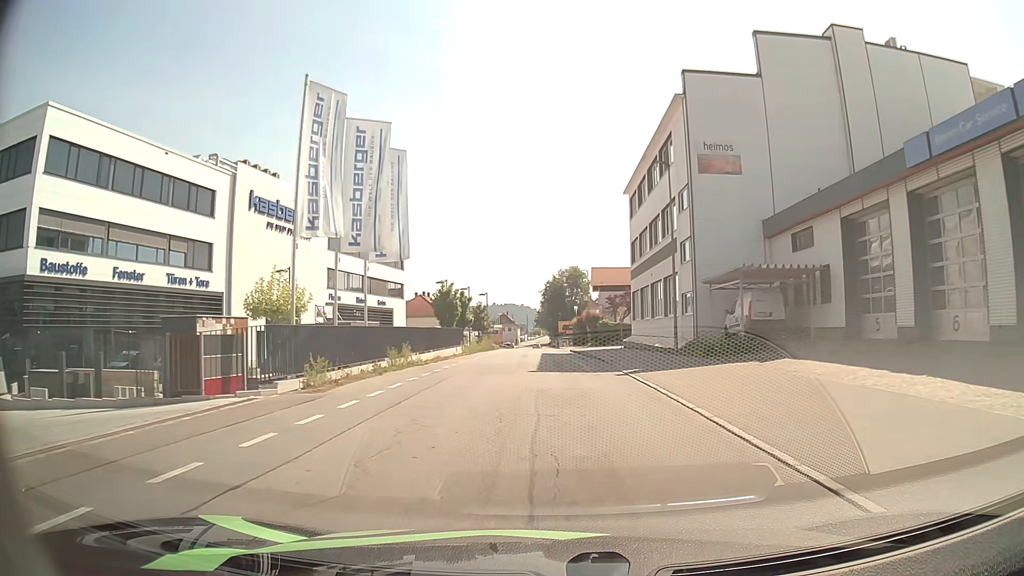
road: residential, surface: asphalt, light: Day
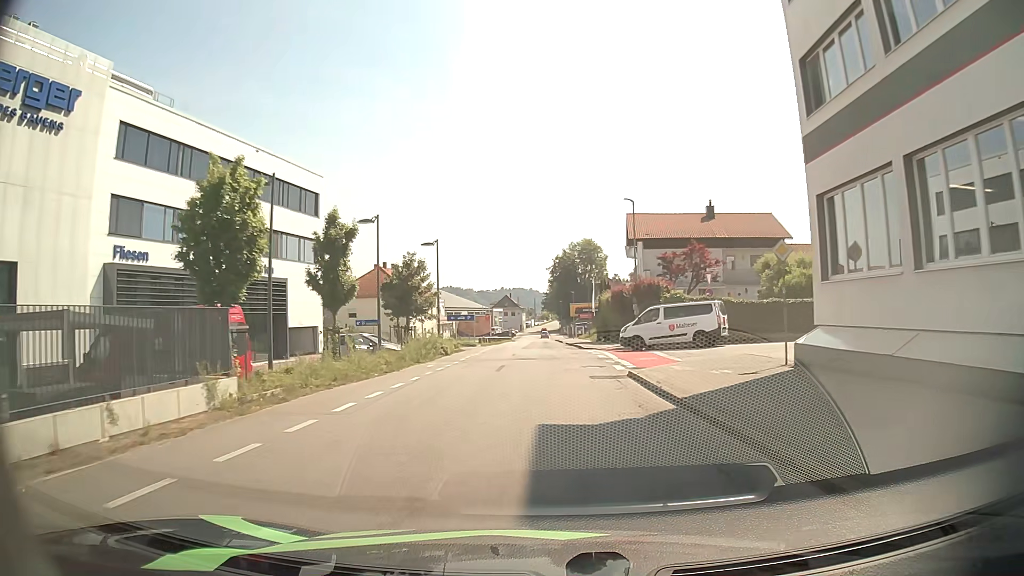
(0.0, +35.2) m; 0°
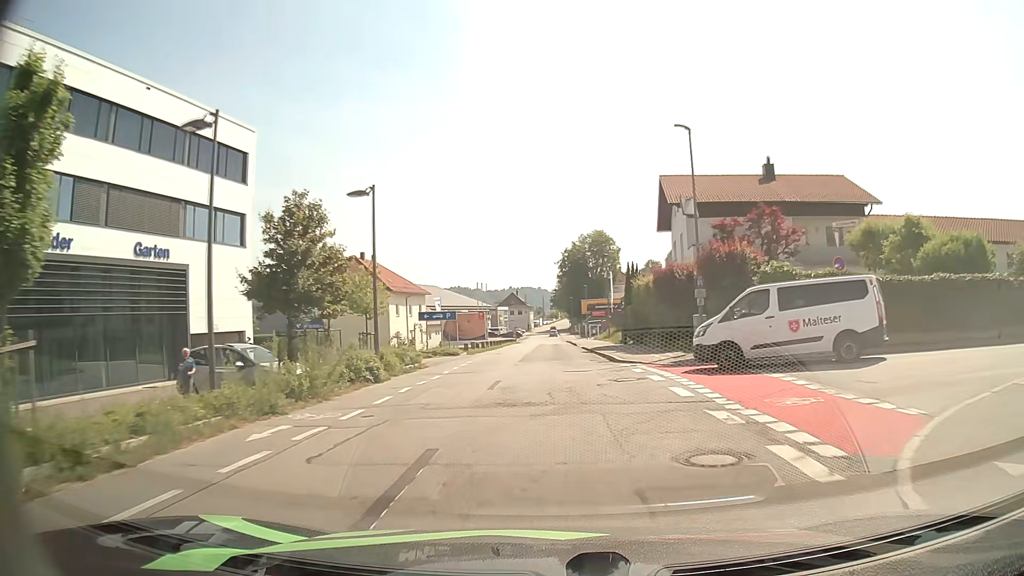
(-0.1, +14.5) m; -1°
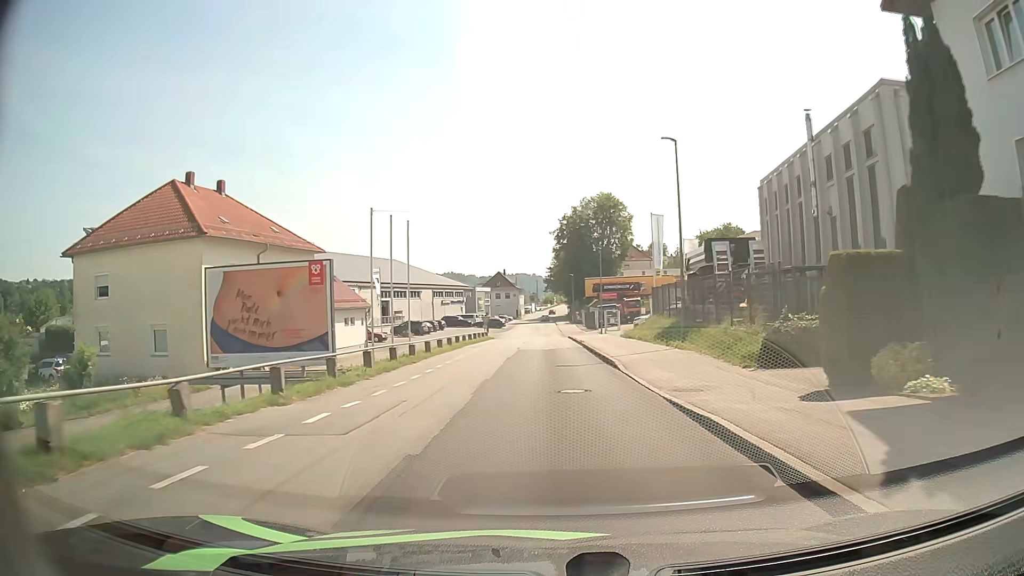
(+0.4, +37.5) m; 0°
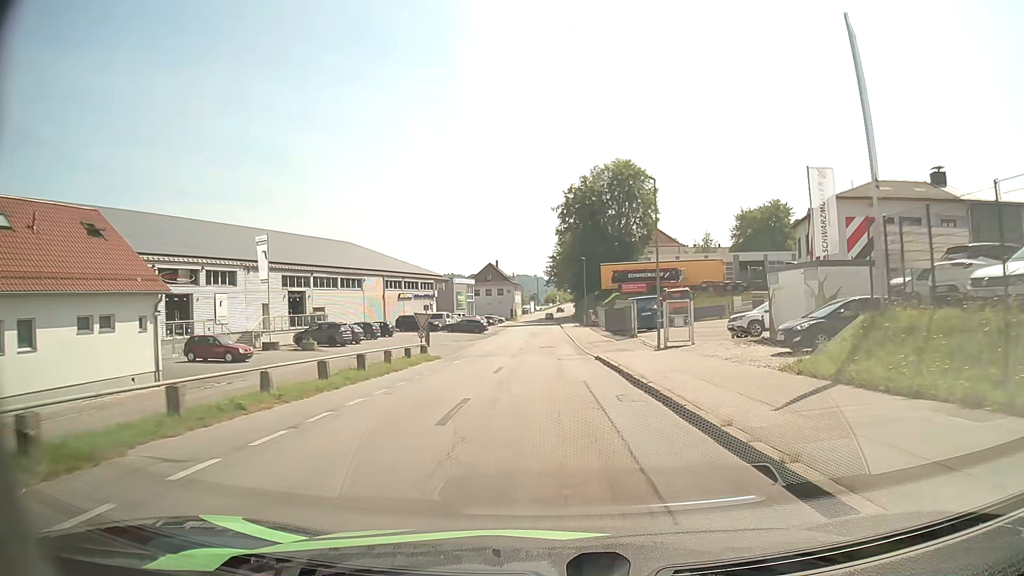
(0.0, +32.0) m; 0°
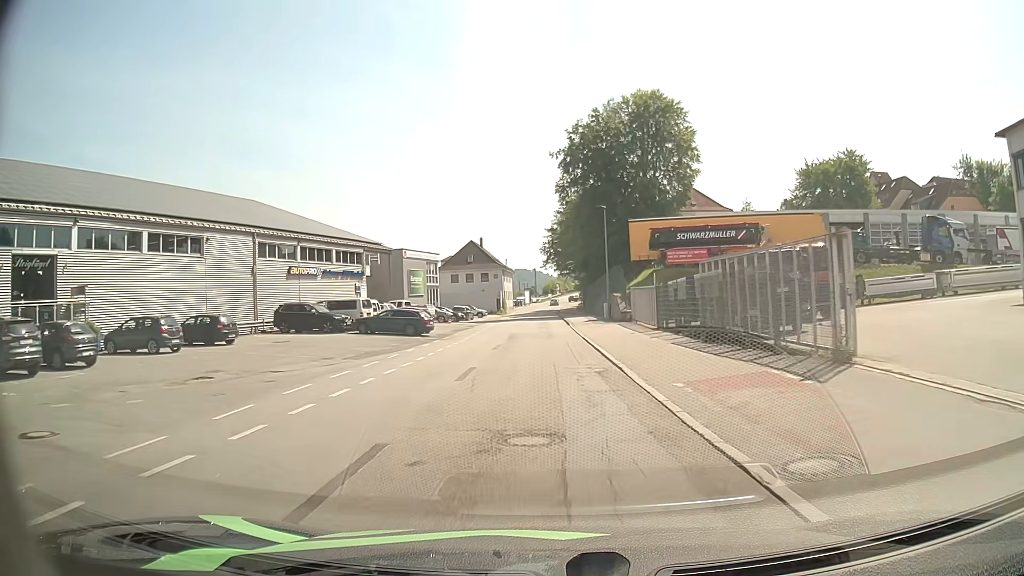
(-0.1, +32.2) m; 0°
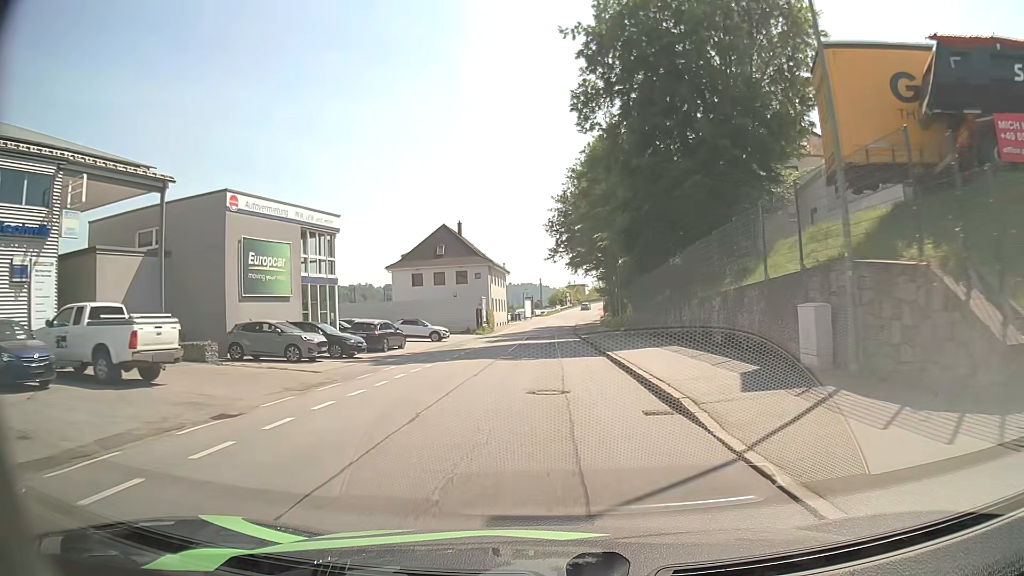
(-0.3, +37.6) m; -1°
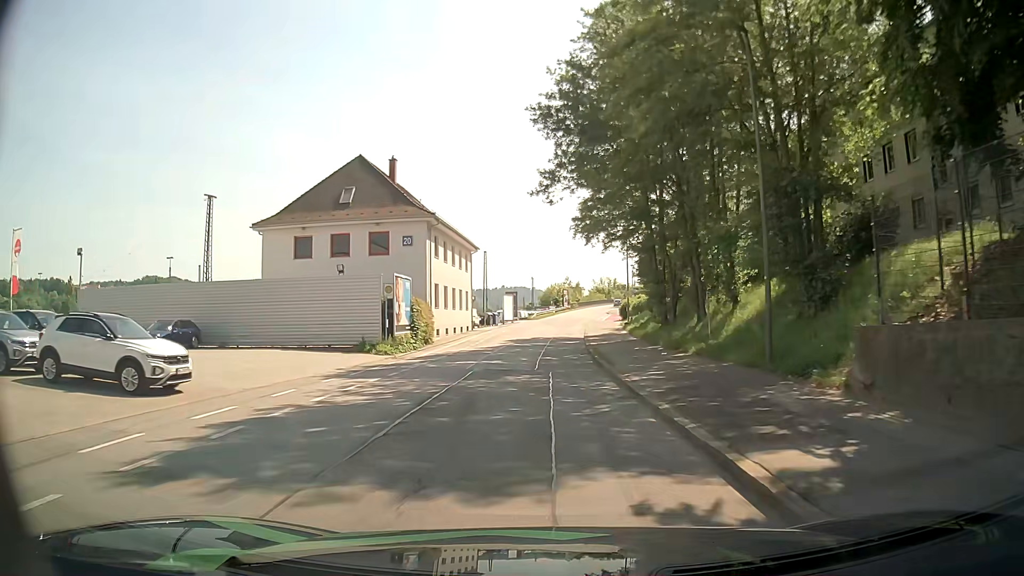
(+0.3, +34.5) m; +1°
(0, +10) (0, +20) (0, +30) (0, +40) (0, +50) (+1, +60) (+2, +70) (+5, +79) (+12, +85) (+22, +88) m
